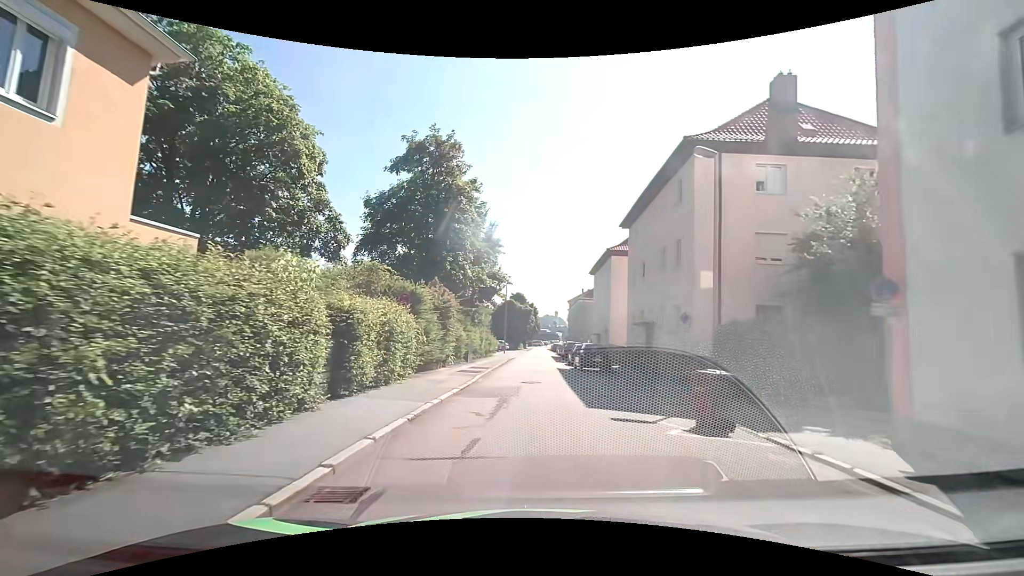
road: residential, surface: asphalt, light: Day
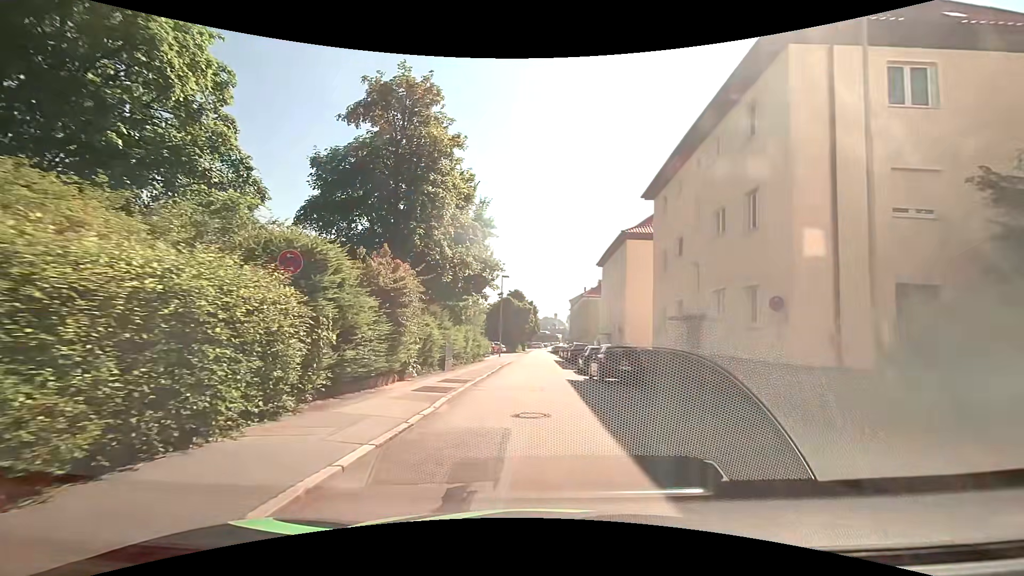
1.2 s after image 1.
(+0.1, +7.6) m; +1°
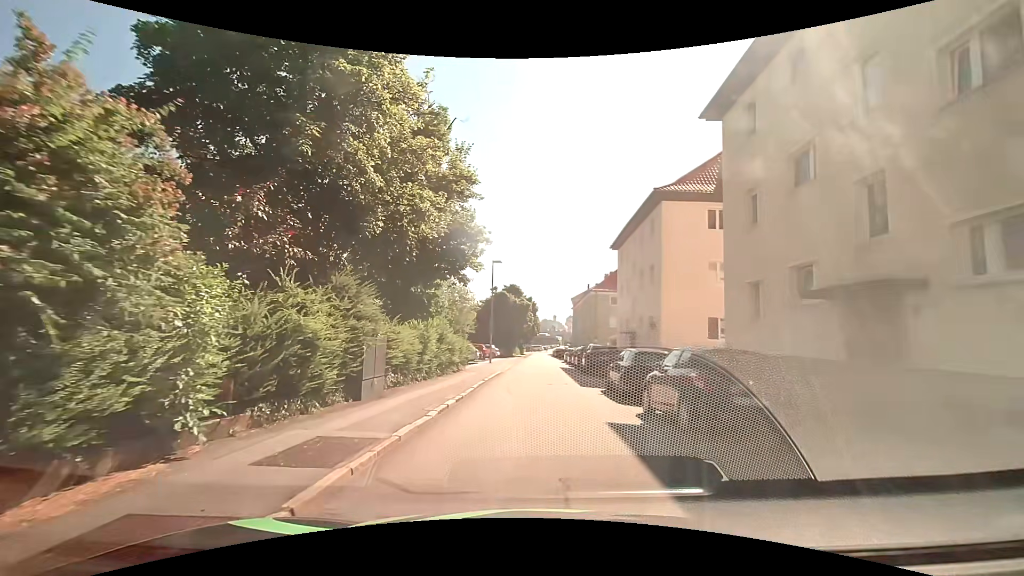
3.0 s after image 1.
(0.0, +10.4) m; 0°
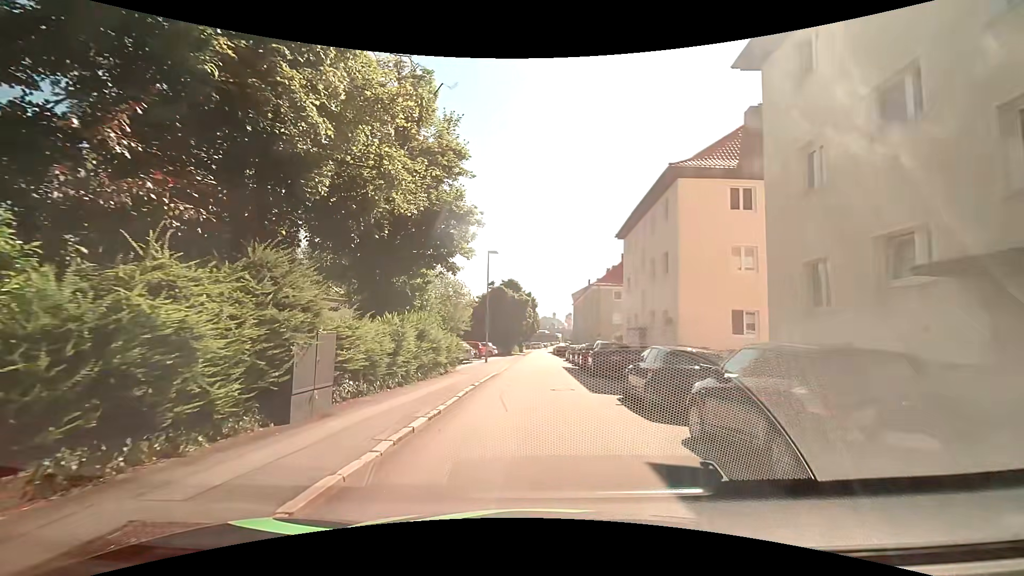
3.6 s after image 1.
(0.0, +3.2) m; 0°
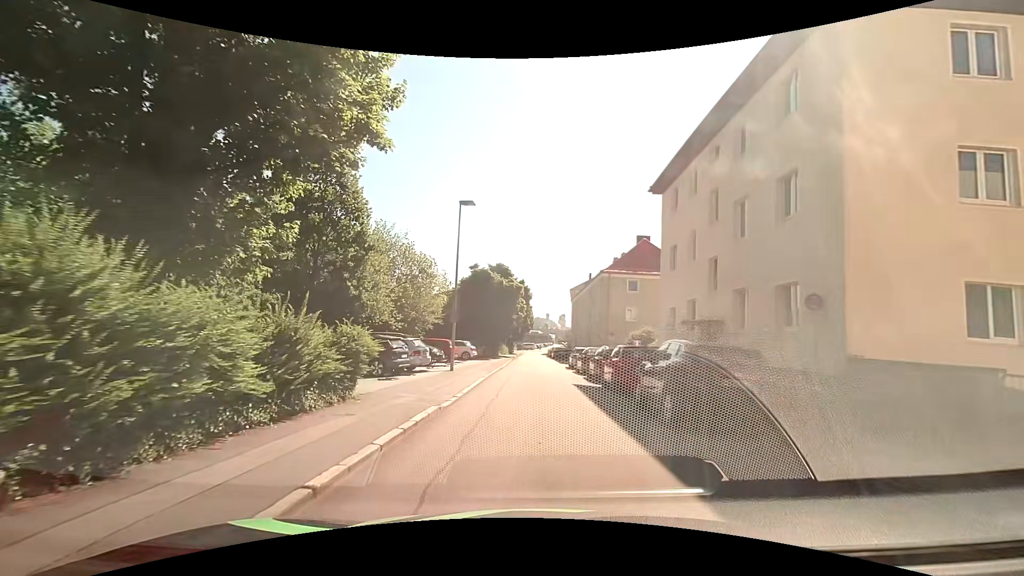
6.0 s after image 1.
(-0.1, +12.7) m; 0°
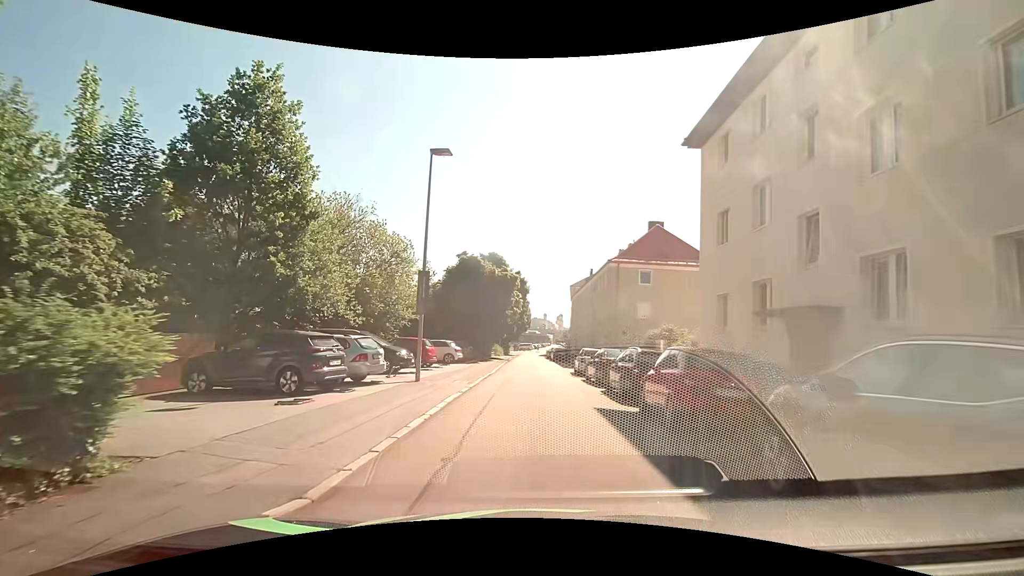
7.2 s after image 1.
(+0.1, +6.5) m; +1°
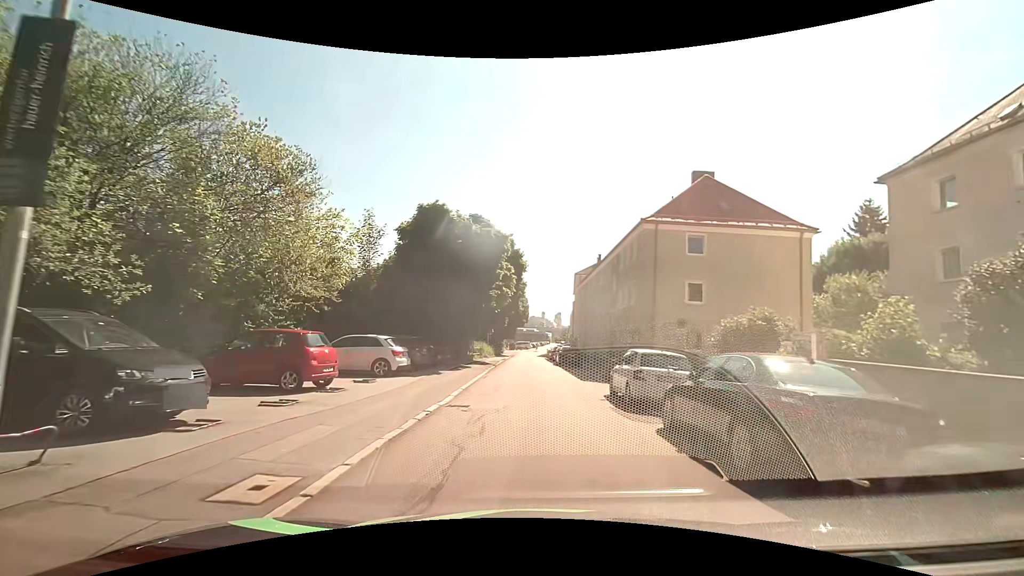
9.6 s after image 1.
(0.0, +13.5) m; +1°
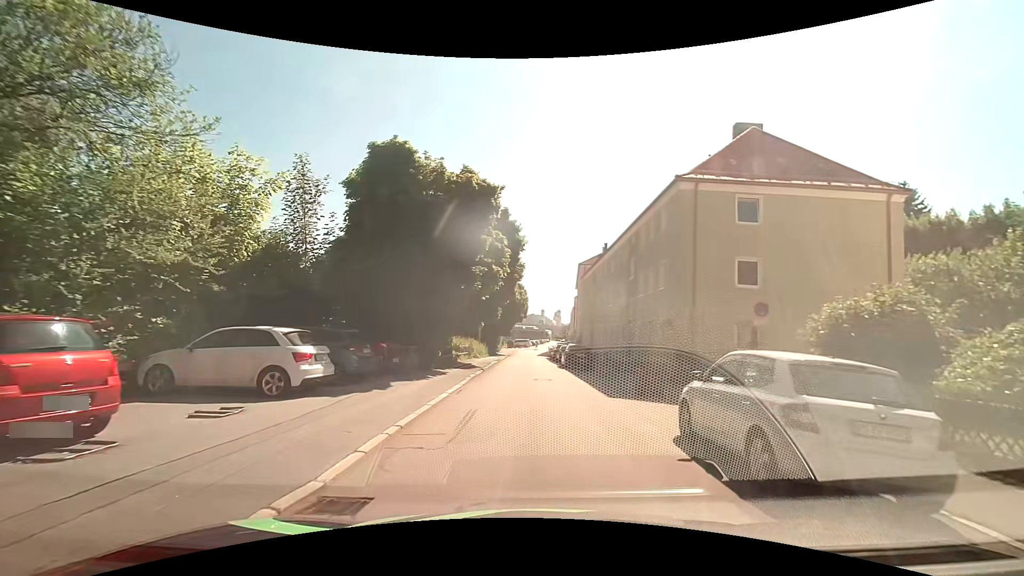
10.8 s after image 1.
(0.0, +7.1) m; +1°
(0, +10) (0, +20) (-1, +30) (-1, +40) (-1, +50) (-1, +60) (0, +70) (0, +80) (+1, +90) (+2, +100) m
